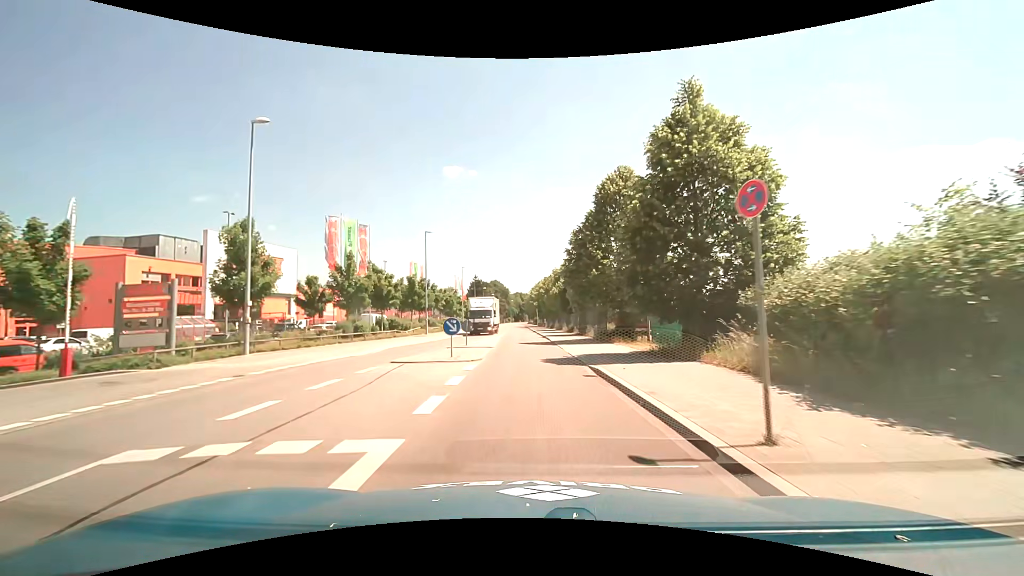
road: tertiary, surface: asphalt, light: Day
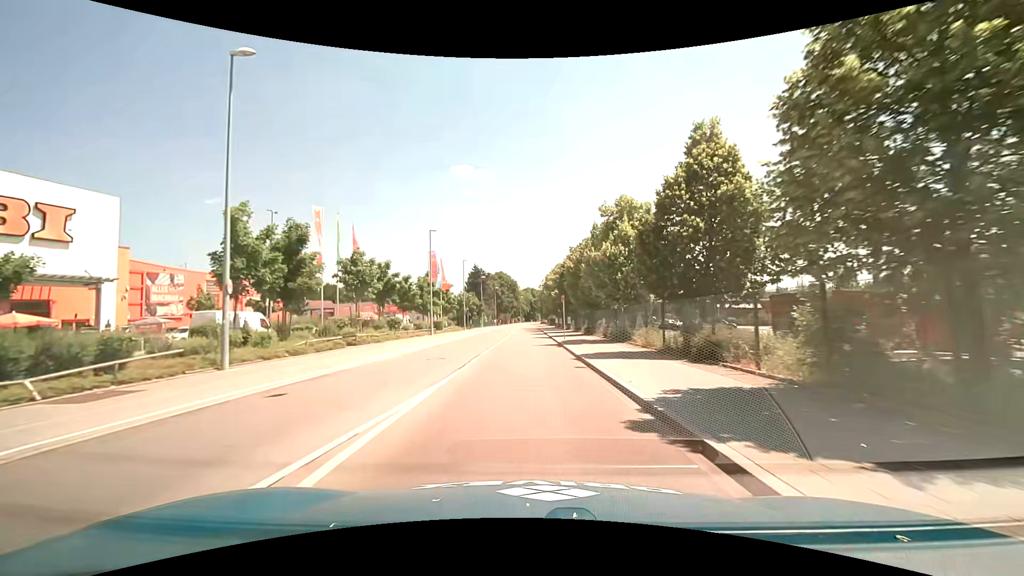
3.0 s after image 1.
(-0.3, +34.2) m; -1°
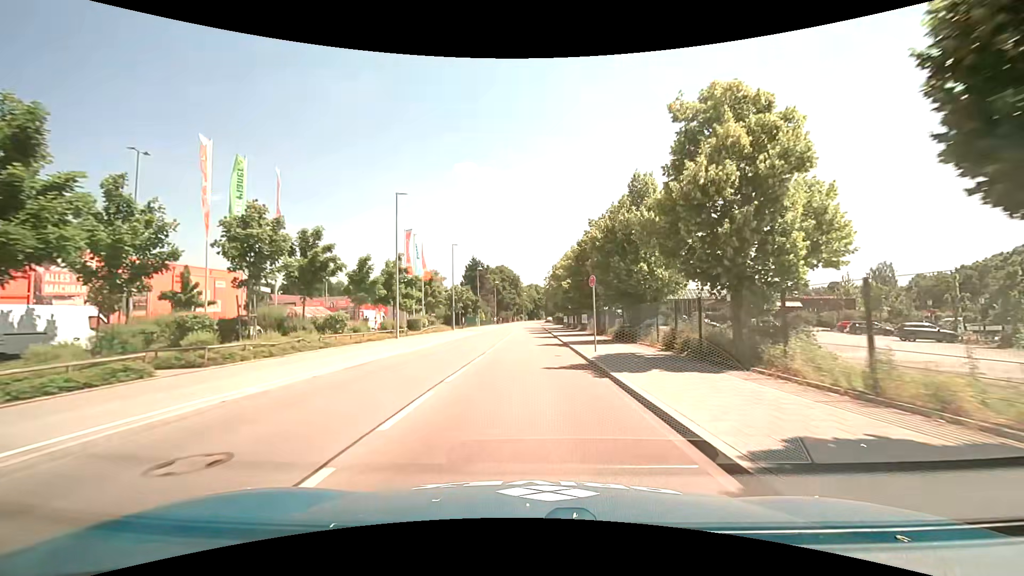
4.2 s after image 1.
(0.0, +13.6) m; -1°
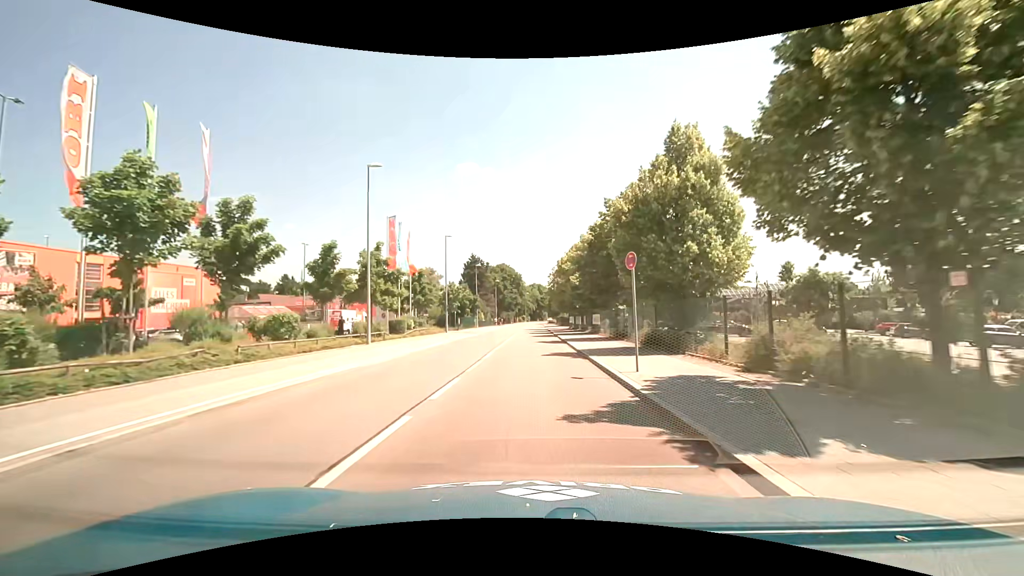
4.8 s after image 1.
(0.0, +6.7) m; 0°
